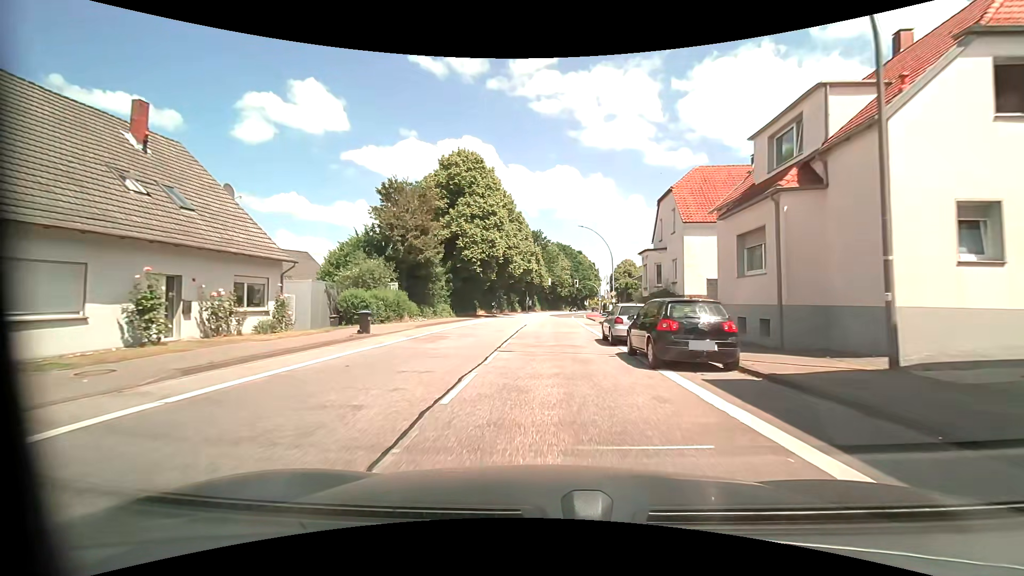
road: primary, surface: asphalt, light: Day
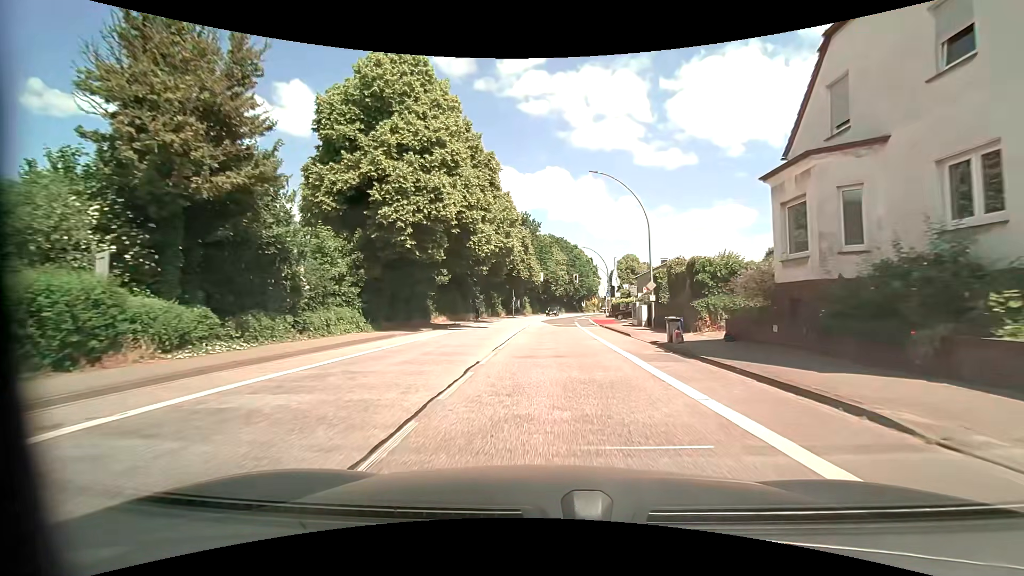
(+0.2, +22.0) m; +1°
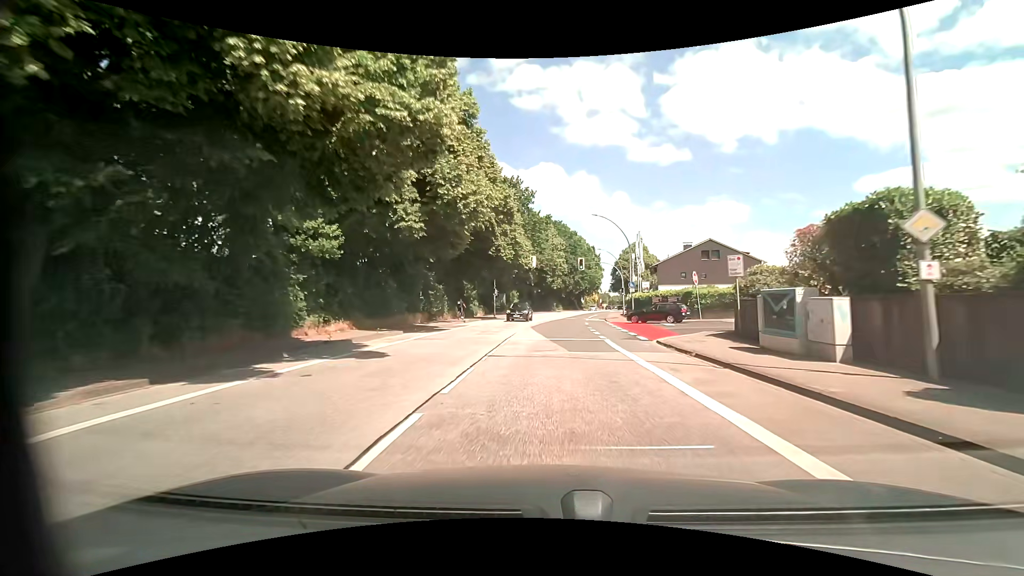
(+0.2, +22.1) m; +1°
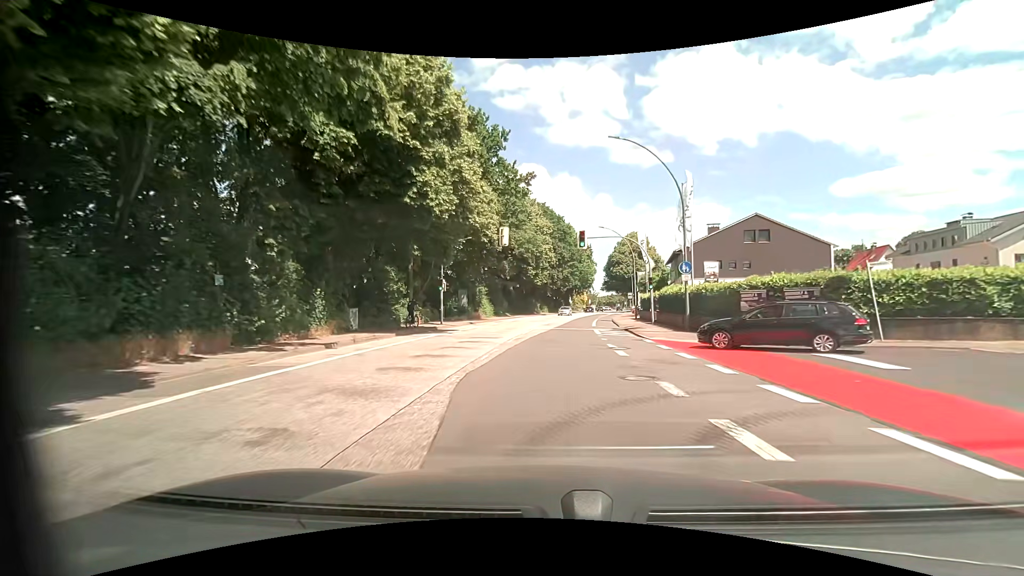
(+0.4, +22.1) m; +2°
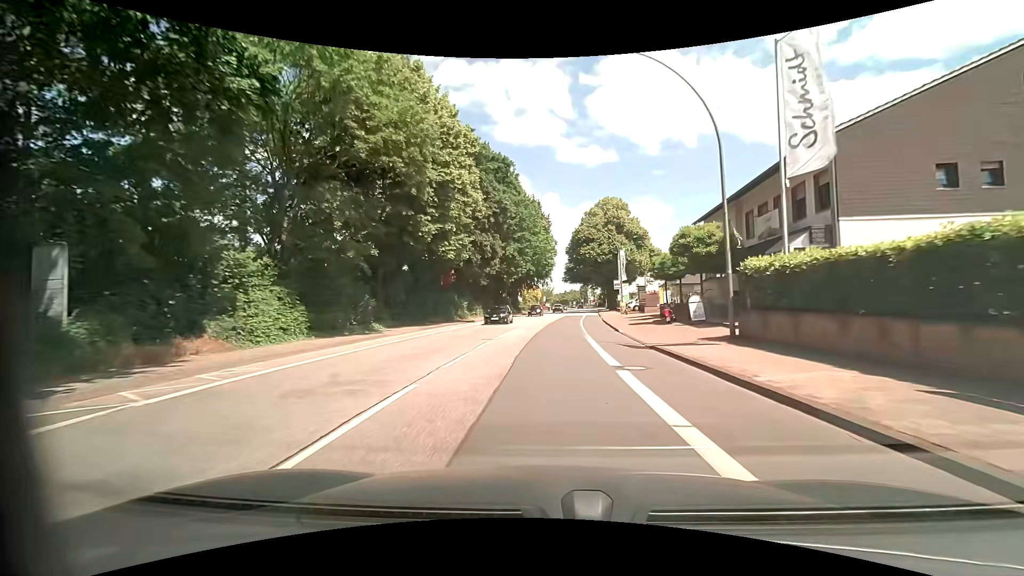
(+1.9, +37.1) m; +6°
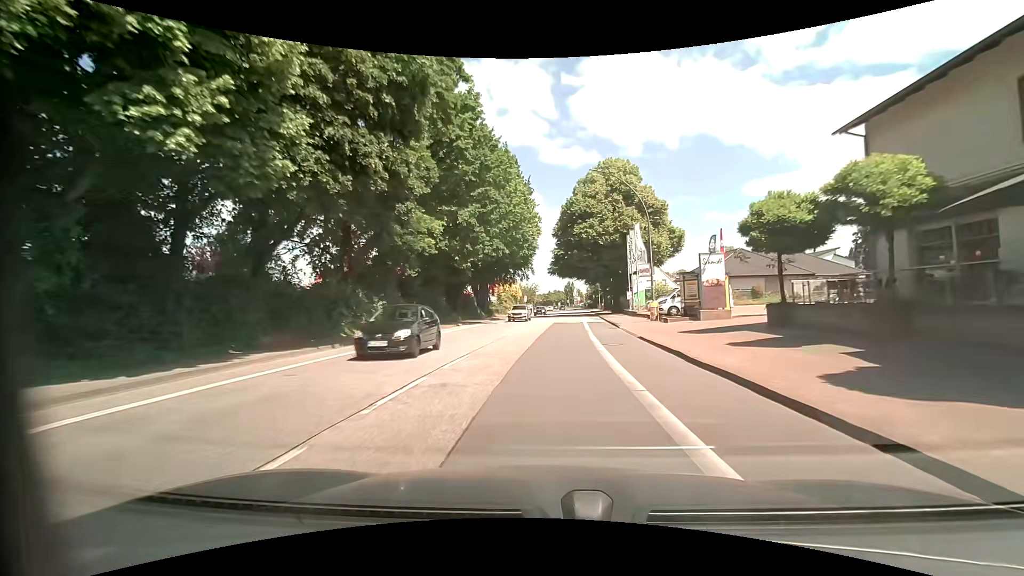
(+0.4, +22.5) m; +2°
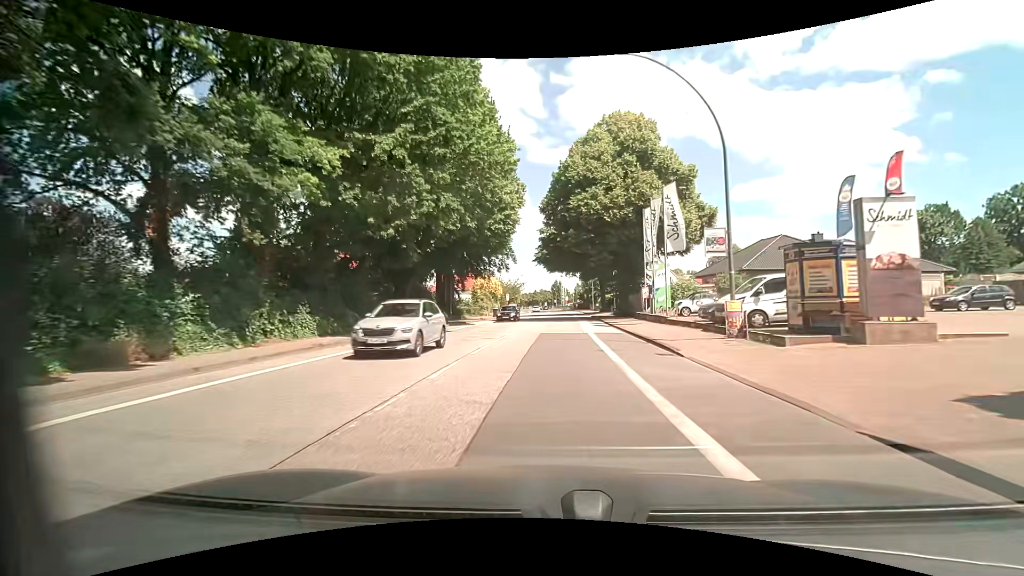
(+0.2, +15.1) m; +2°
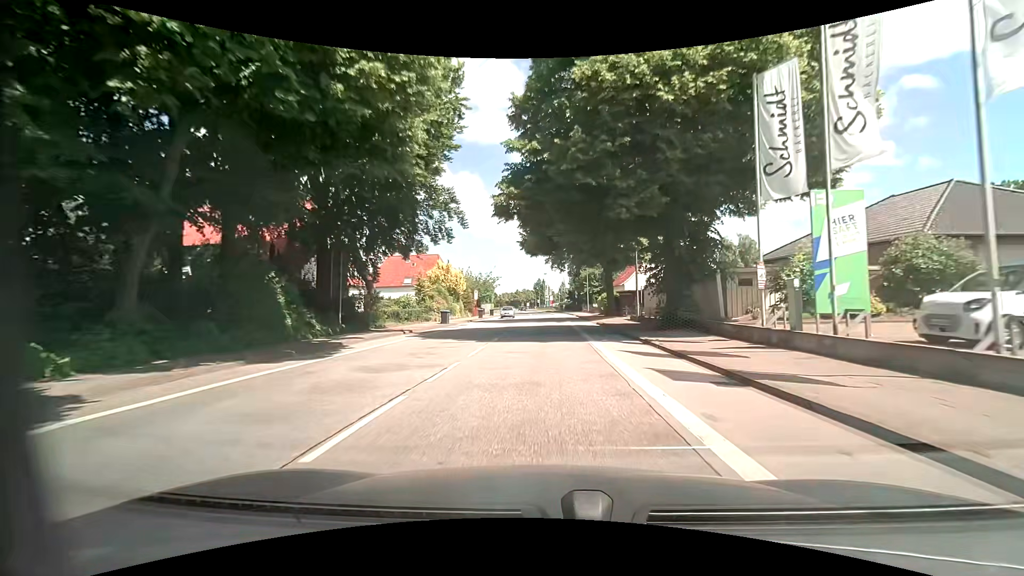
(+0.4, +22.8) m; +2°
(0, +10) (0, +20) (0, +30) (0, +40) (0, +50) (0, +60) (0, +70) (0, +80) (-1, +90) (-1, +100) m
